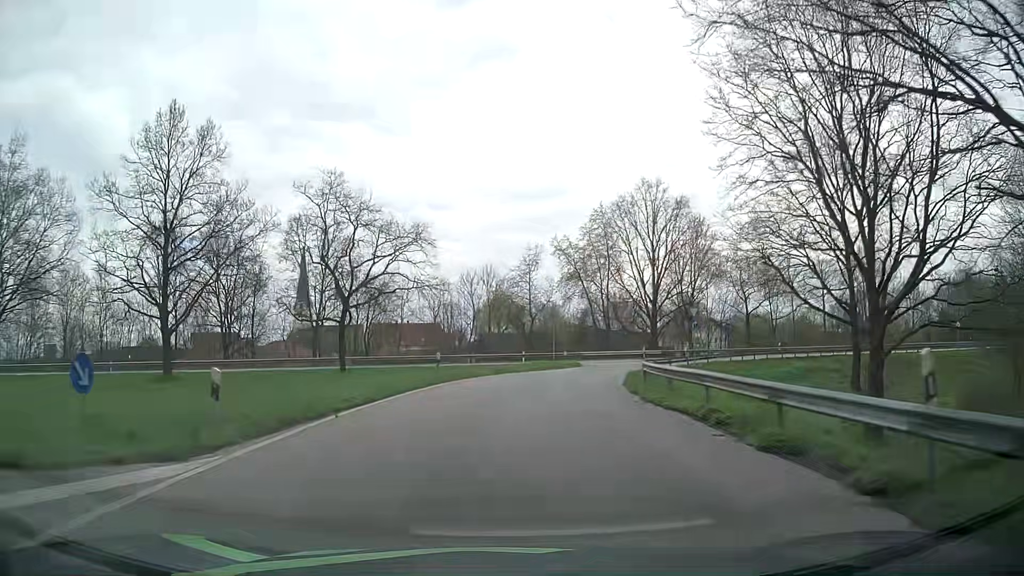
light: Day
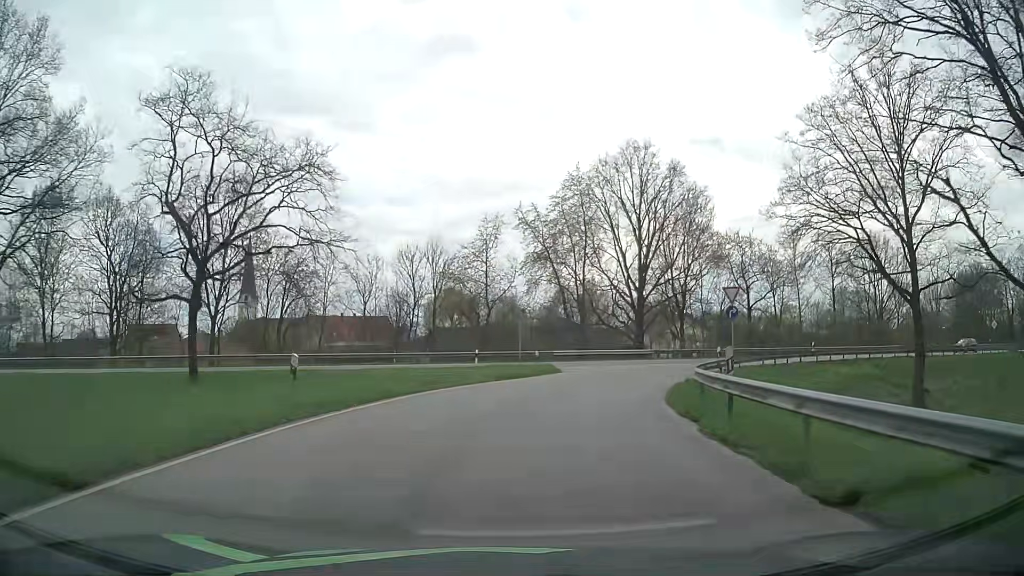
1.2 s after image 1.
(+0.3, +13.8) m; +3°
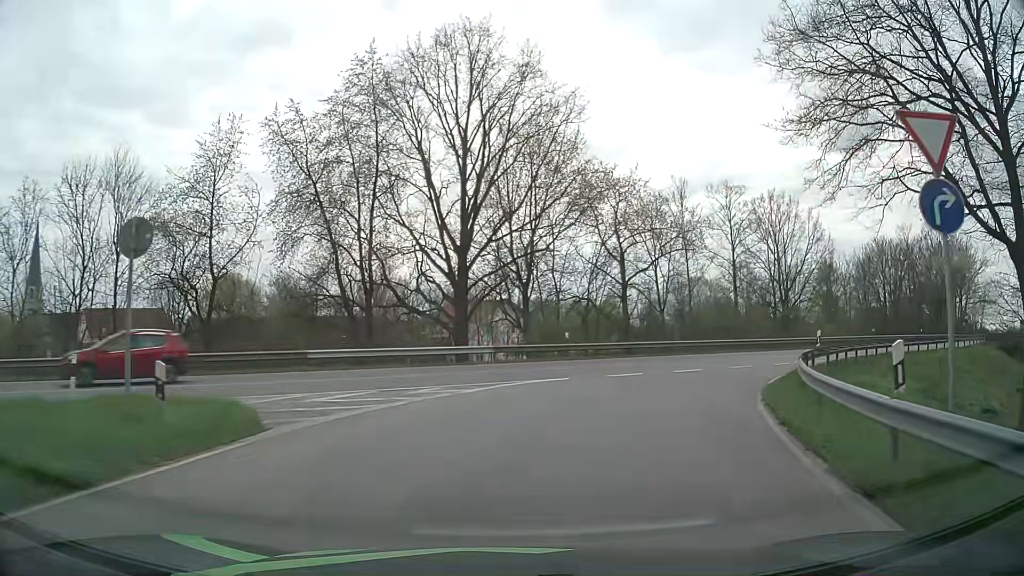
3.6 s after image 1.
(+2.7, +21.7) m; +17°
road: primary_link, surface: asphalt
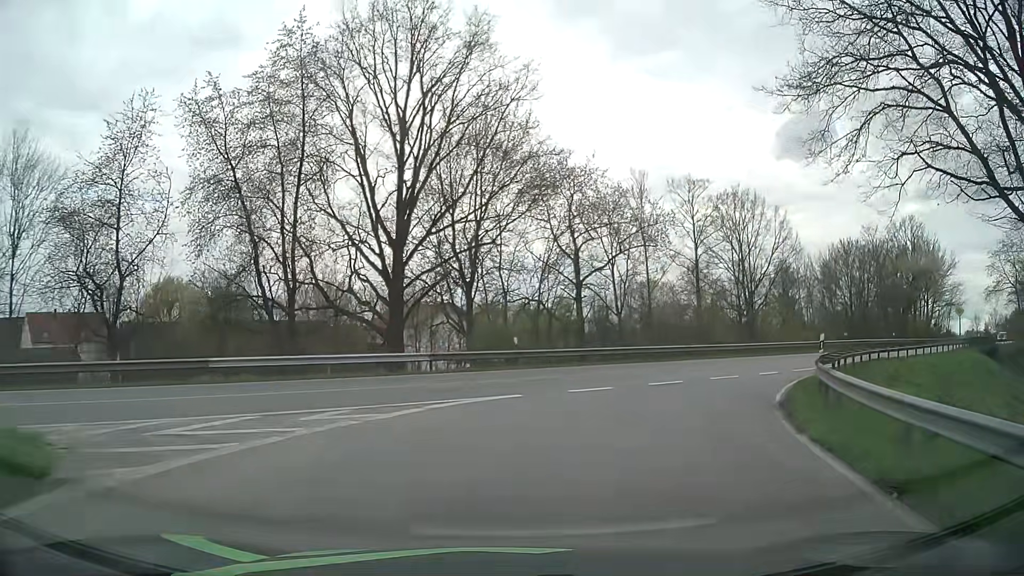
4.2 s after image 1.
(+0.2, +4.0) m; +5°
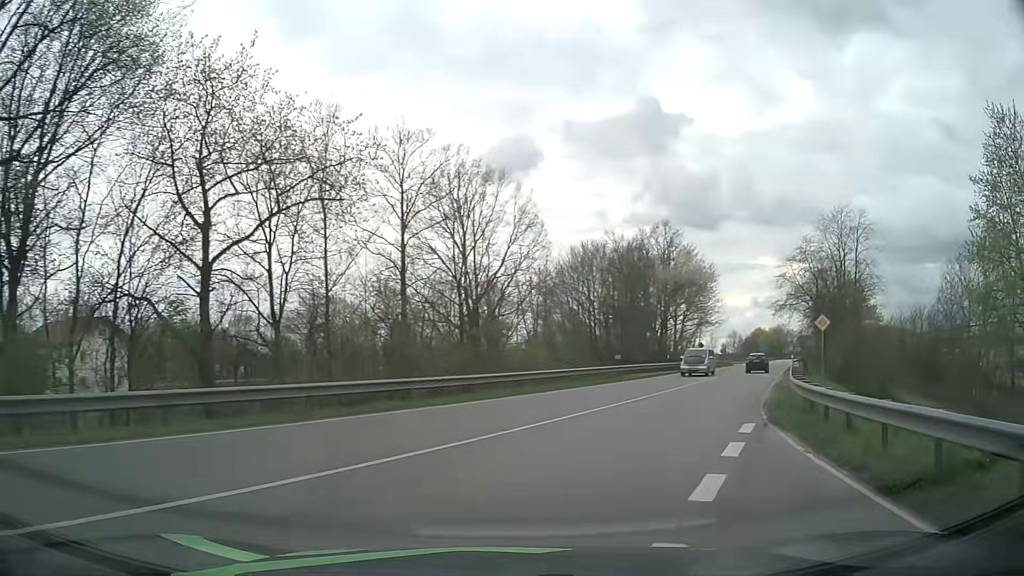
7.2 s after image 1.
(+3.4, +17.2) m; +26°
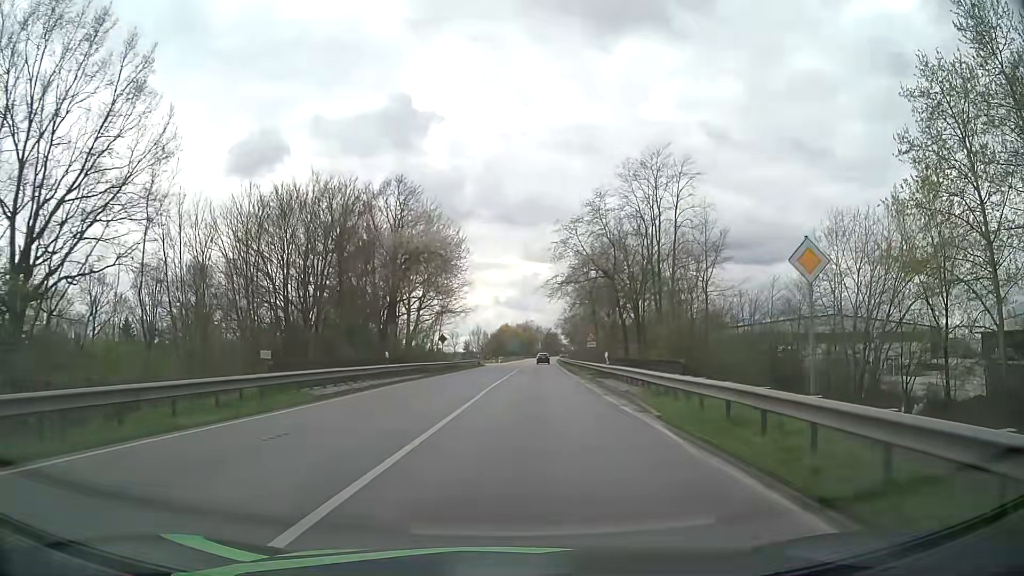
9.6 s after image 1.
(+5.6, +21.9) m; +22°
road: primary
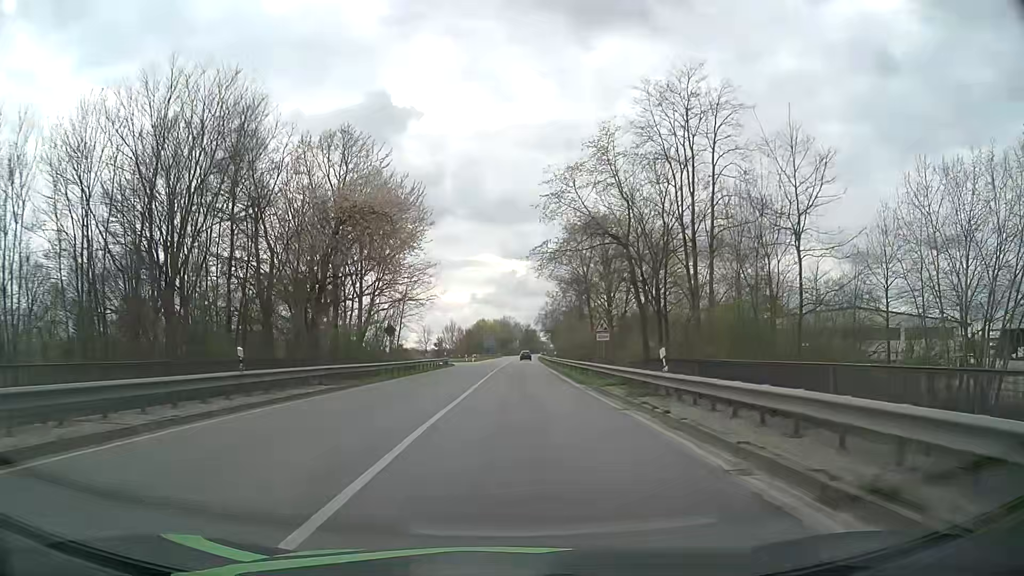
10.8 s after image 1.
(+0.3, +15.4) m; +2°
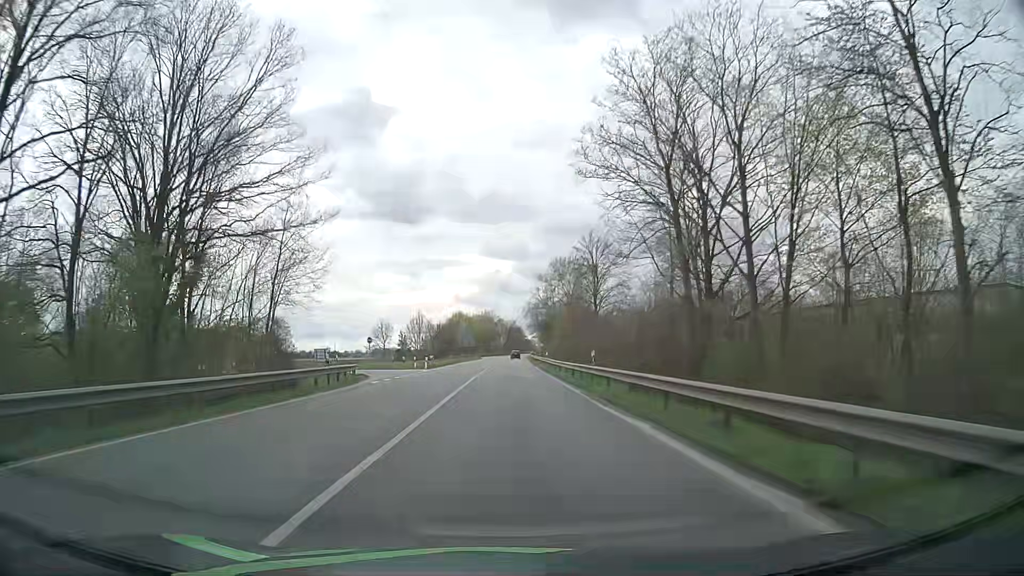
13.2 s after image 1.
(+0.6, +38.1) m; +2°
(0, +10) (0, +20) (0, +30) (0, +40) (0, +50) (0, +60) (0, +70) (0, +80) (0, +90) (0, +100) m
